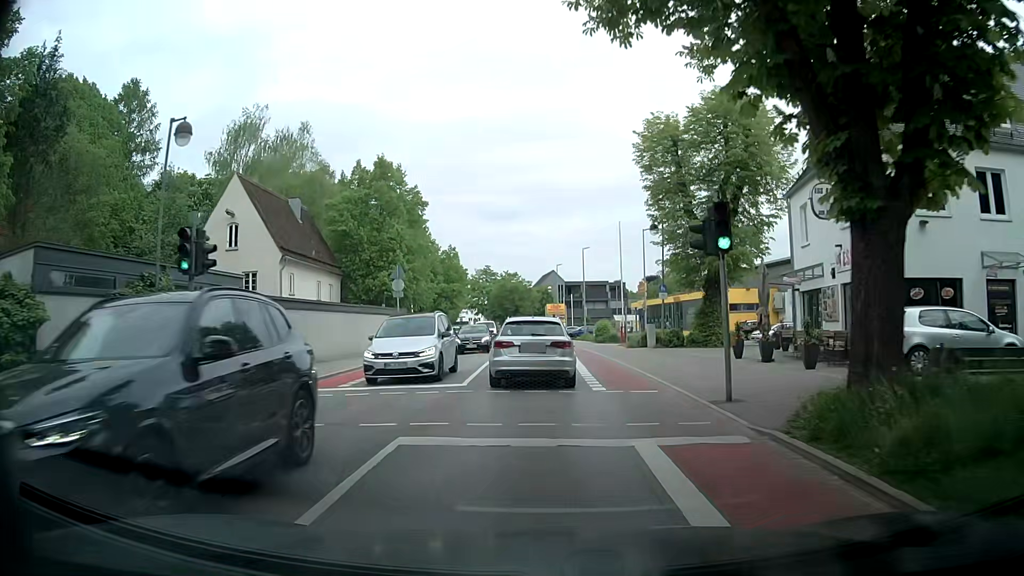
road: tertiary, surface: asphalt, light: Day
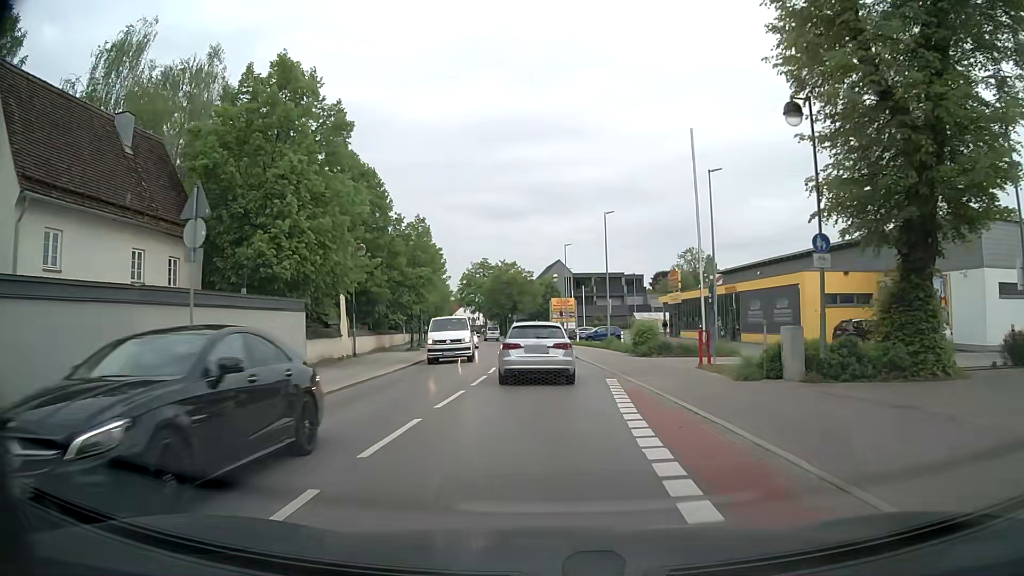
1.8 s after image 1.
(-0.3, +19.5) m; -1°
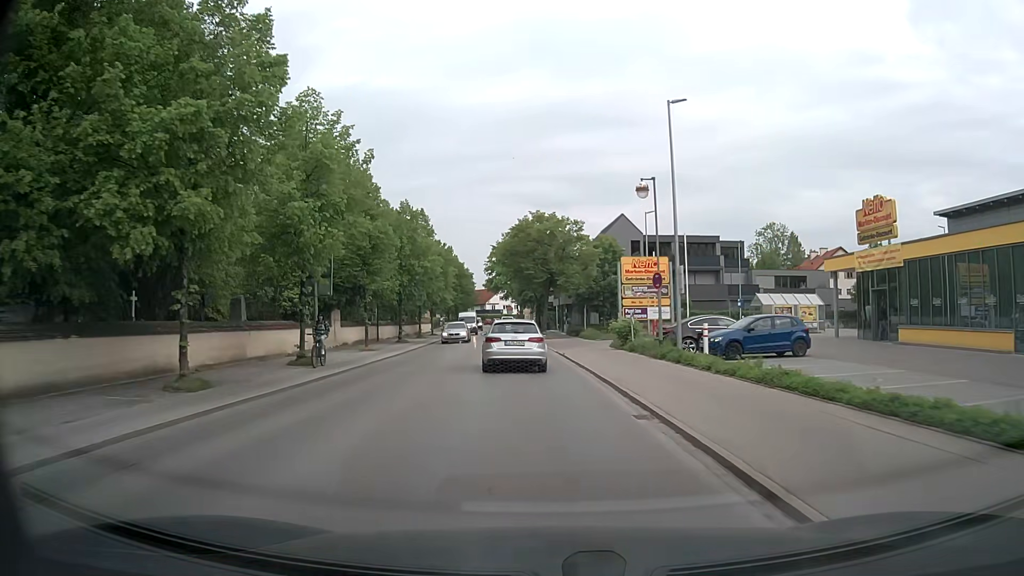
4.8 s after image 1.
(-0.8, +36.3) m; -4°
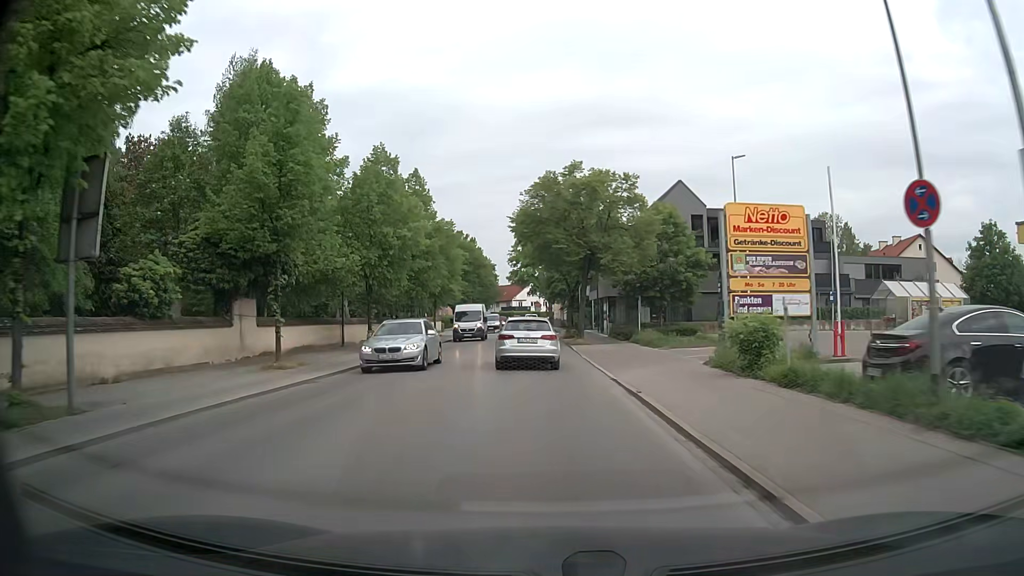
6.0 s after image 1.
(-0.2, +15.7) m; -2°
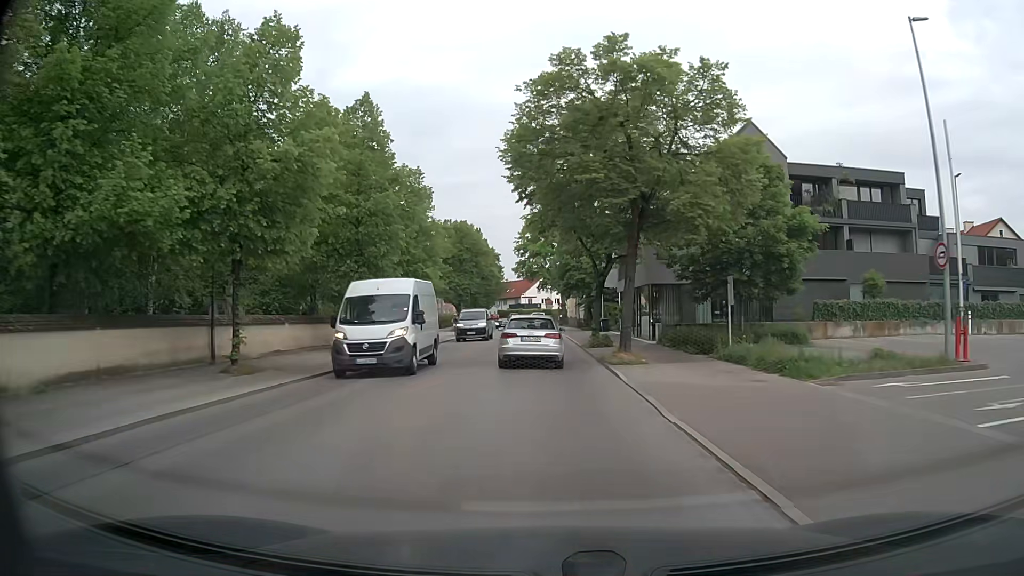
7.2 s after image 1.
(-0.2, +15.9) m; -1°
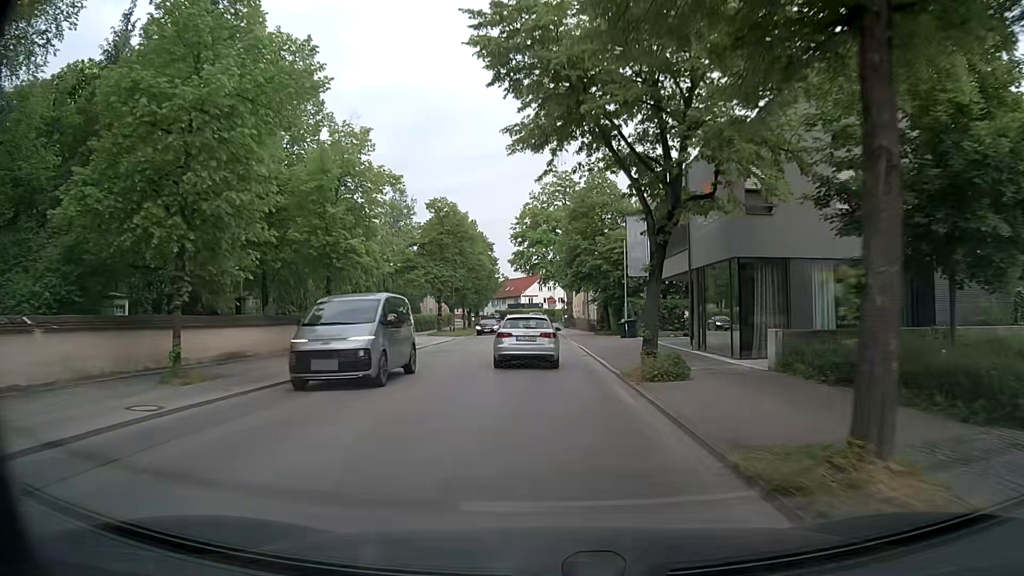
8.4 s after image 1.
(-0.1, +15.3) m; -1°
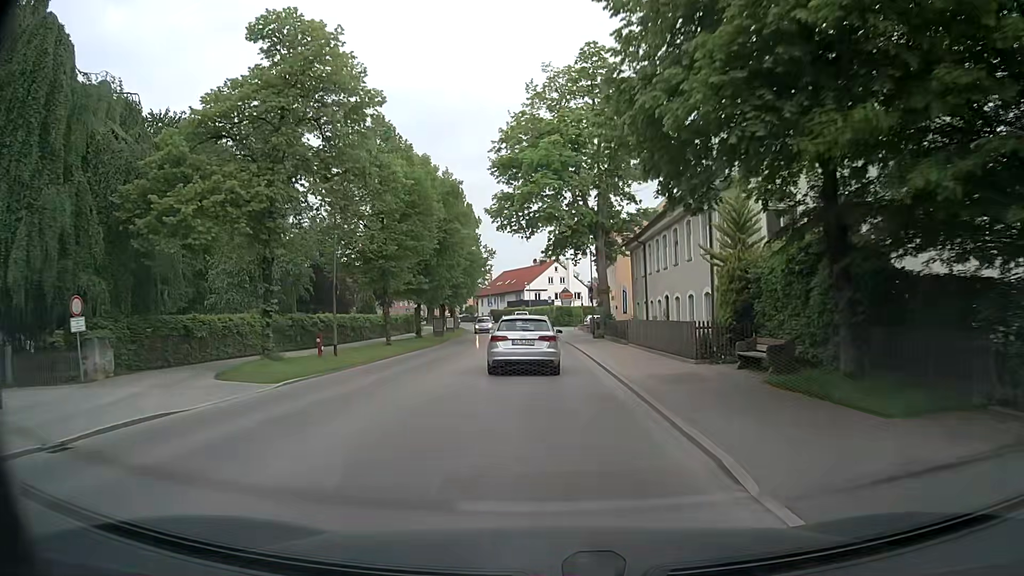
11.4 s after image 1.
(-0.1, +38.6) m; 0°
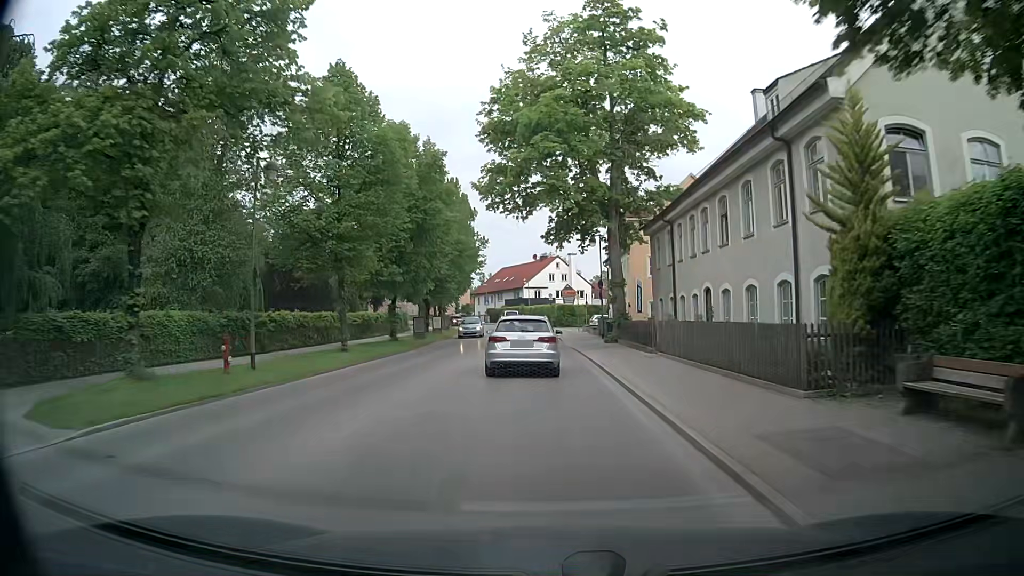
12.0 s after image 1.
(-0.1, +7.8) m; -1°
(0, +10) (0, +20) (0, +30) (0, +40) (0, +50) (-1, +60) (-1, +70) (-3, +80) (-5, +90) (-8, +99) m
